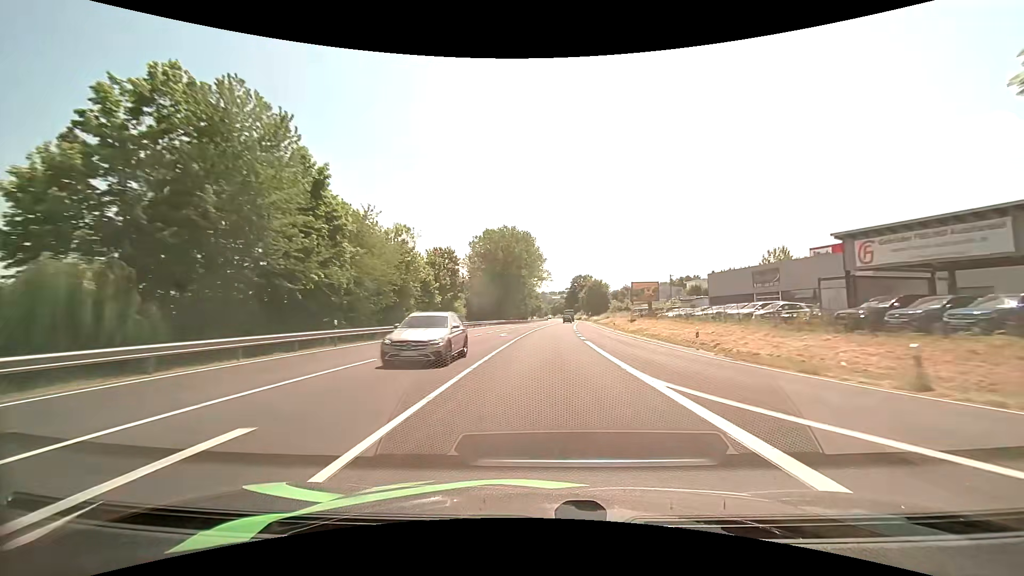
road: primary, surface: asphalt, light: Day
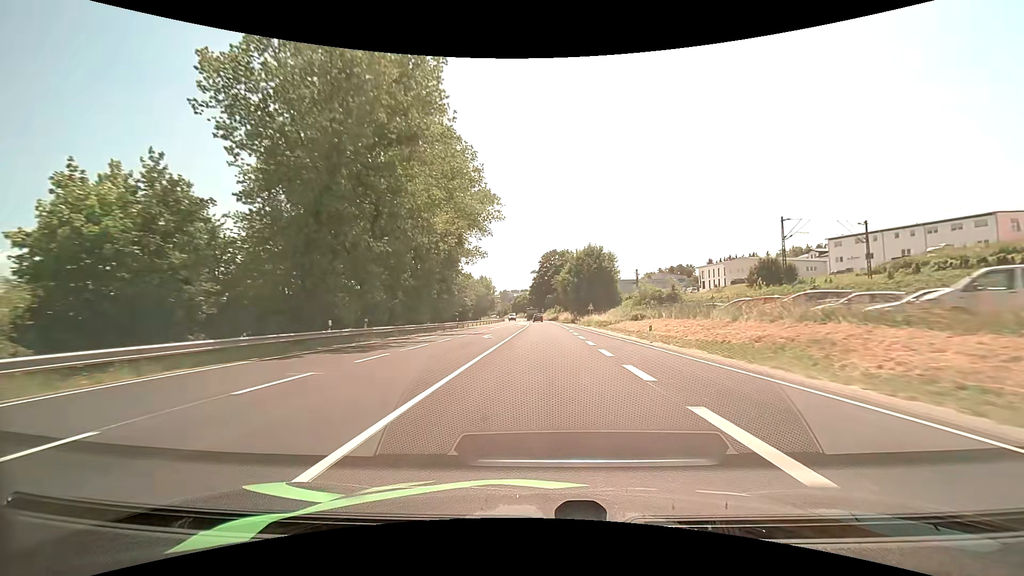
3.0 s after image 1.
(+3.0, +75.6) m; +4°
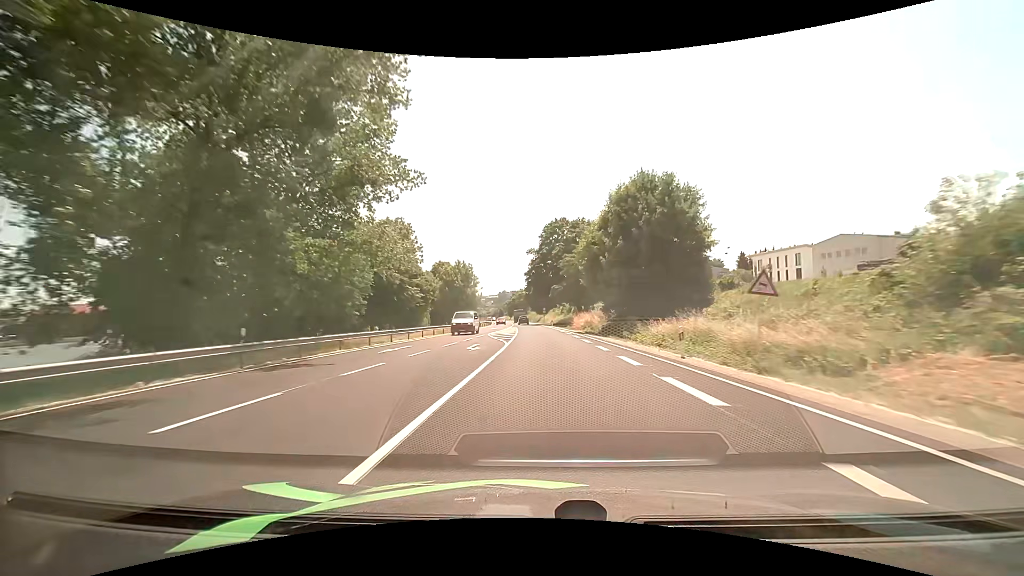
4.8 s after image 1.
(0.0, +44.6) m; 0°
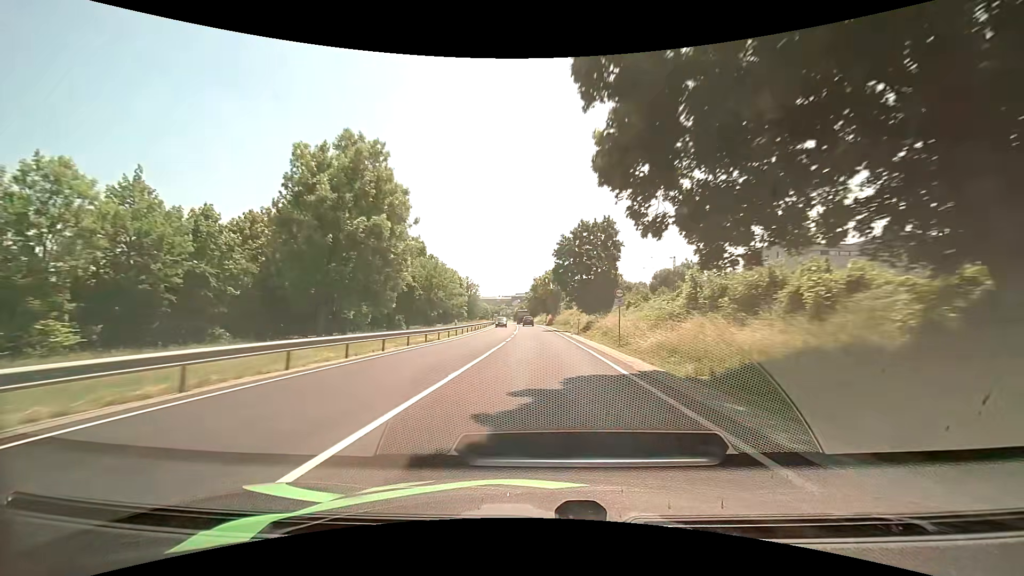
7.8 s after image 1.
(-1.8, +75.4) m; -3°
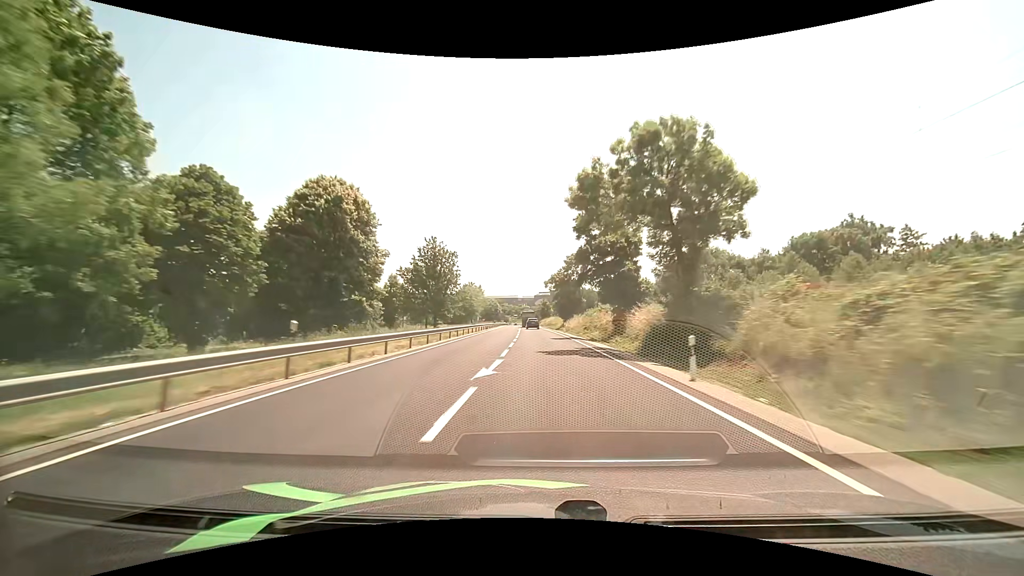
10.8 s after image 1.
(-2.3, +78.6) m; -3°
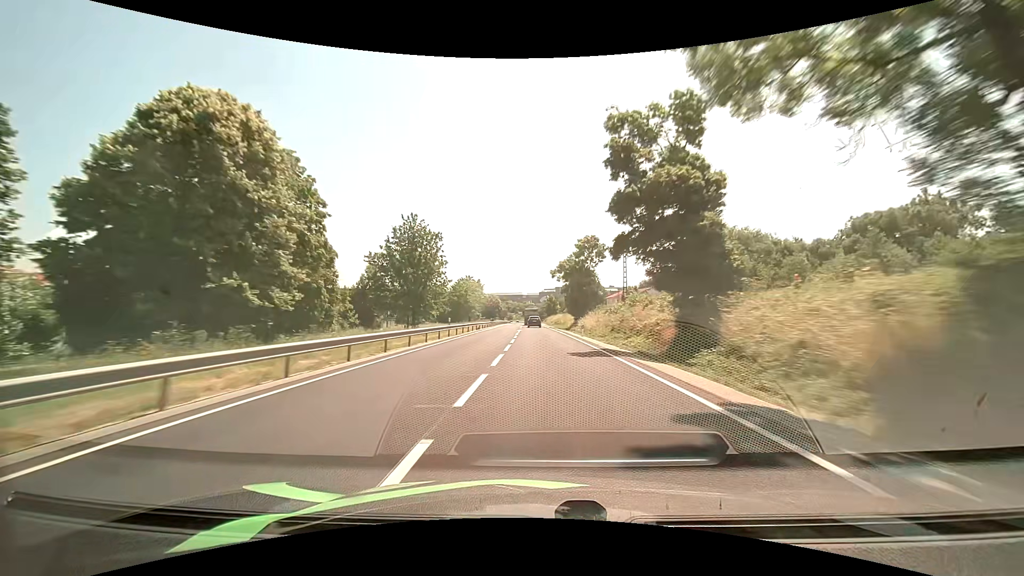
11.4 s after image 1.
(-0.1, +16.2) m; -1°
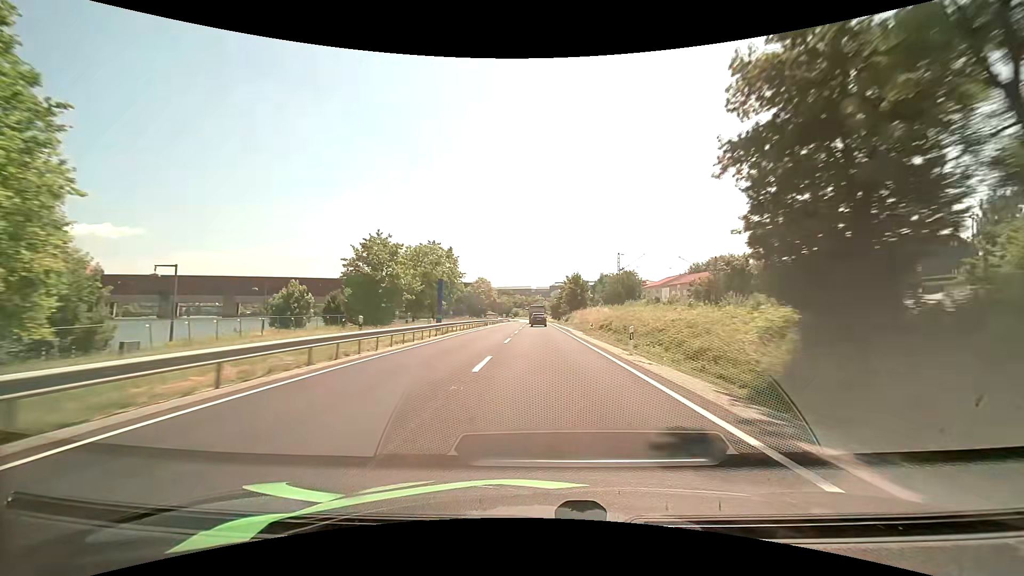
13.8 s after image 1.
(-1.0, +62.1) m; -1°
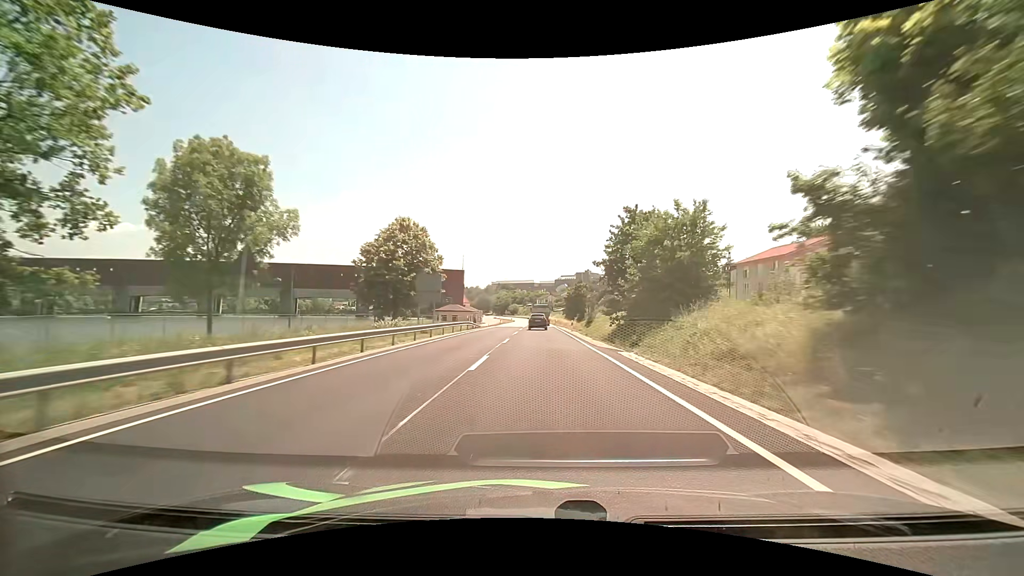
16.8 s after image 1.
(-0.6, +71.4) m; 0°
(0, +10) (0, +20) (0, +30) (0, +40) (0, +50) (0, +60) (0, +70) (0, +80) (0, +90) (0, +100) m
